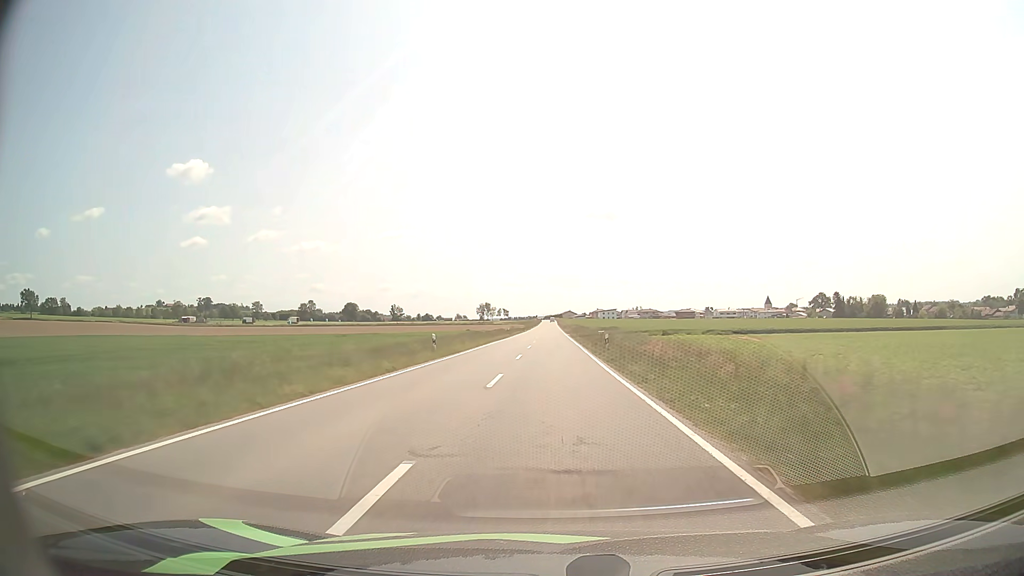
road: tertiary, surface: asphalt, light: Day
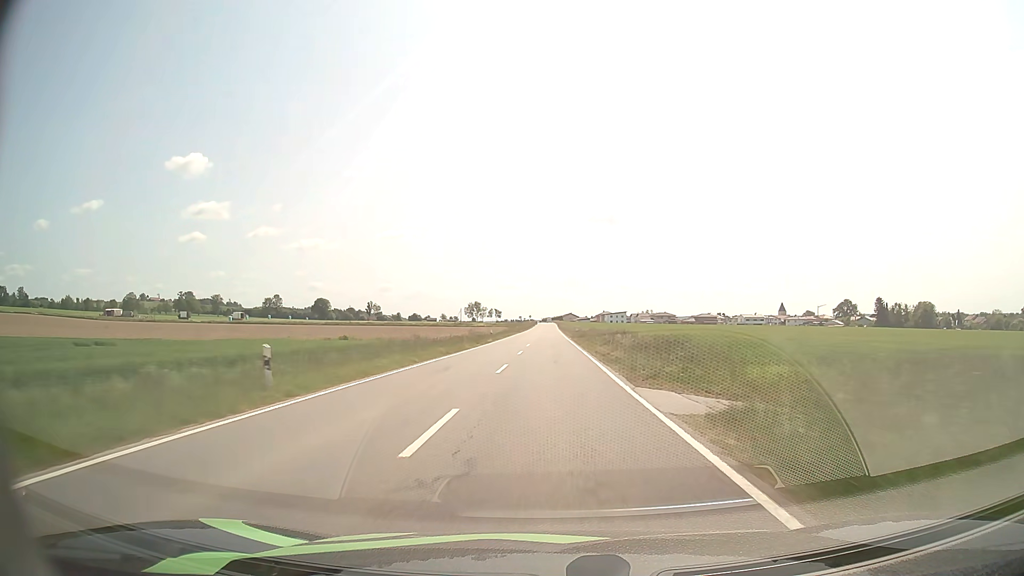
(+0.2, +70.7) m; 0°
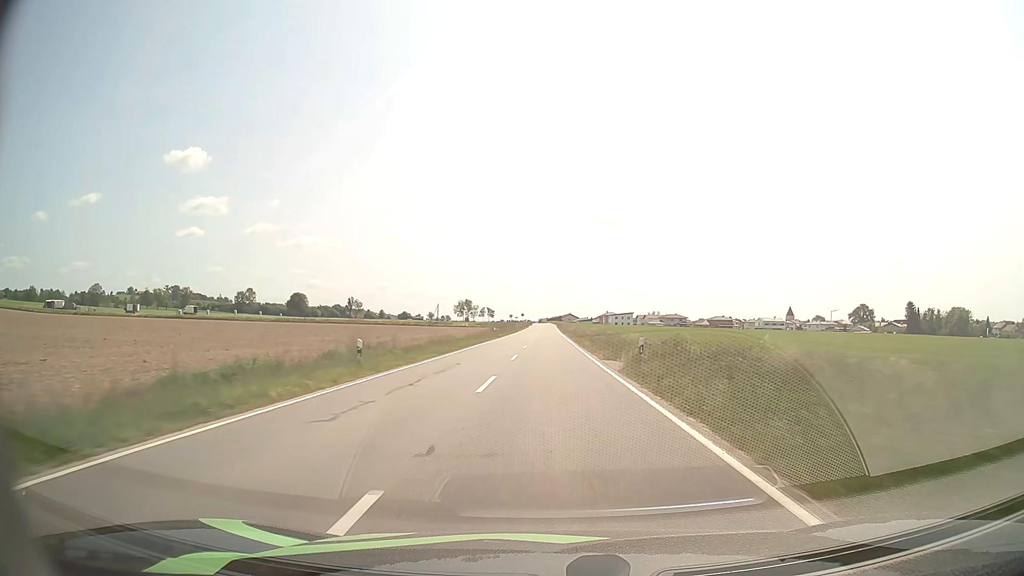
(-0.1, +43.3) m; 0°
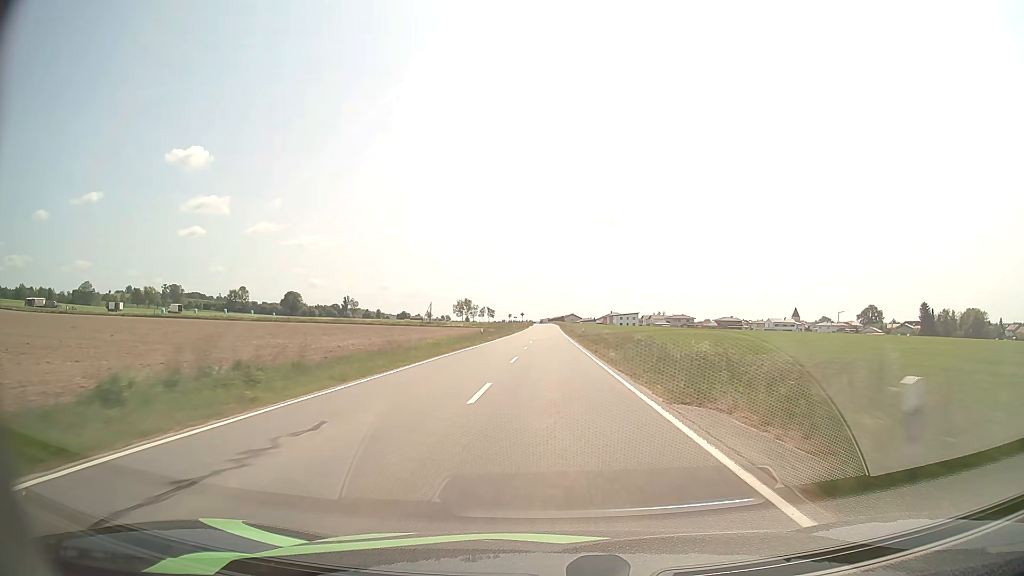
(0.0, +14.3) m; 0°
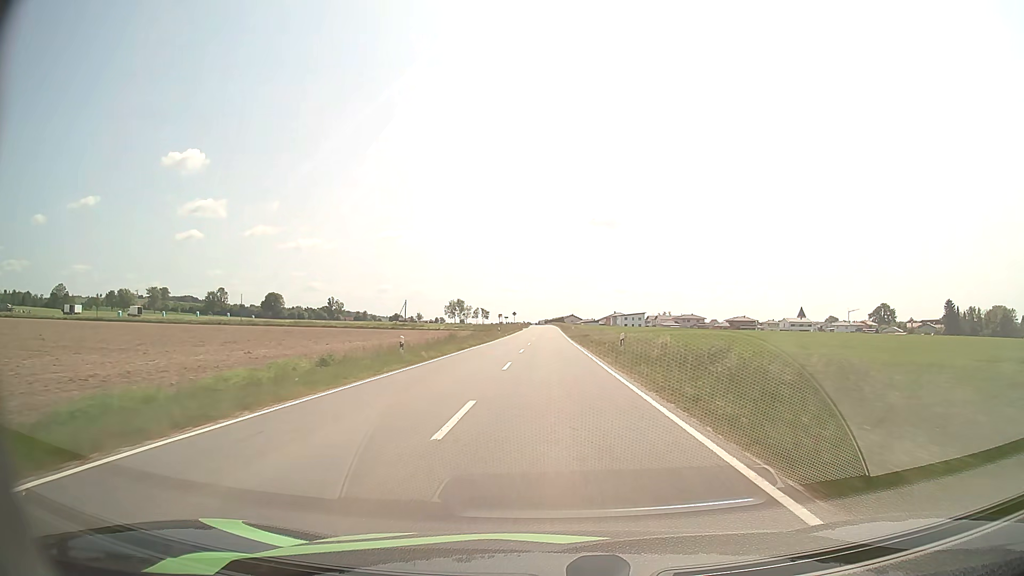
(0.0, +28.3) m; 0°
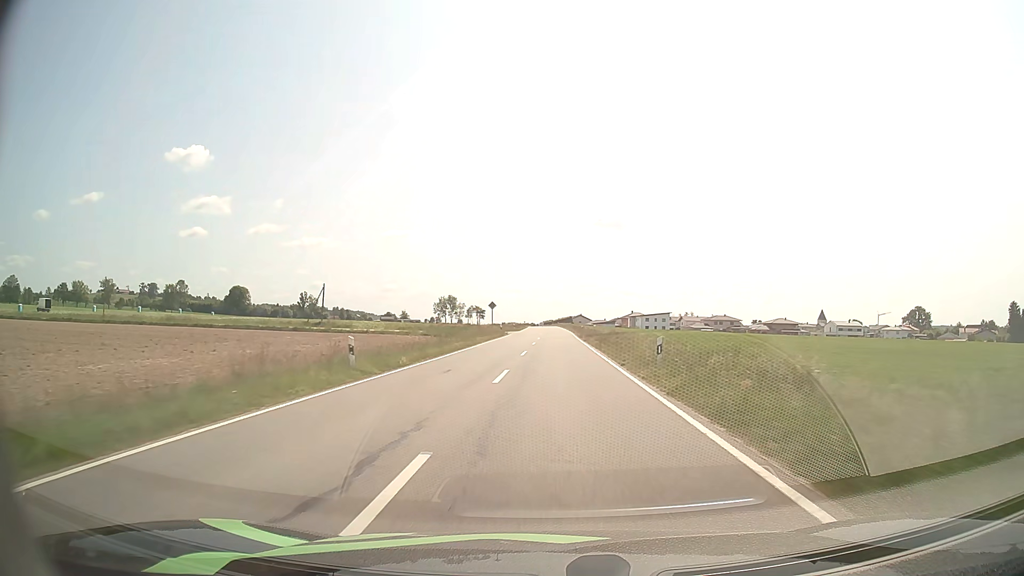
(-0.1, +55.0) m; 0°
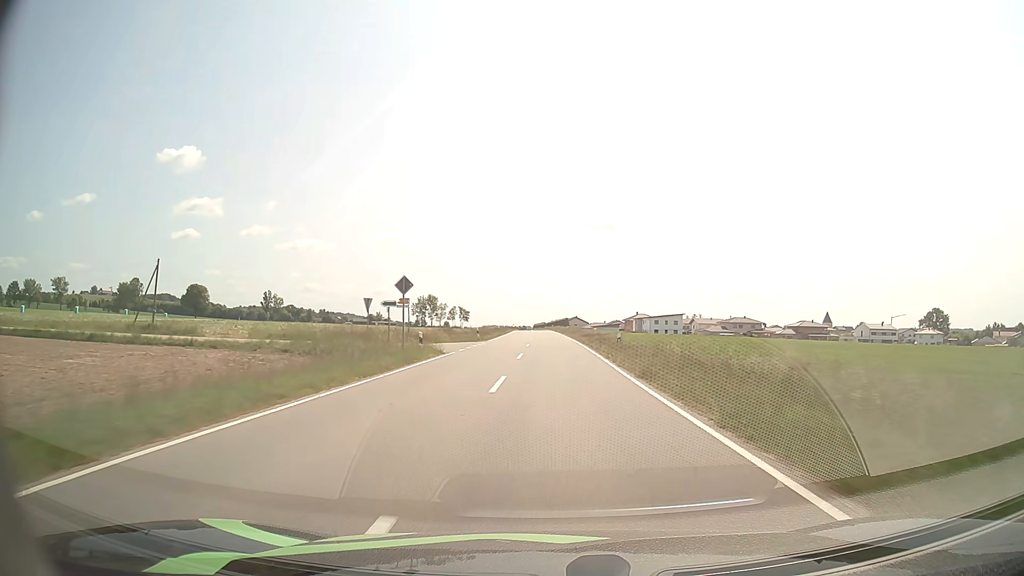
(+0.1, +39.0) m; +1°
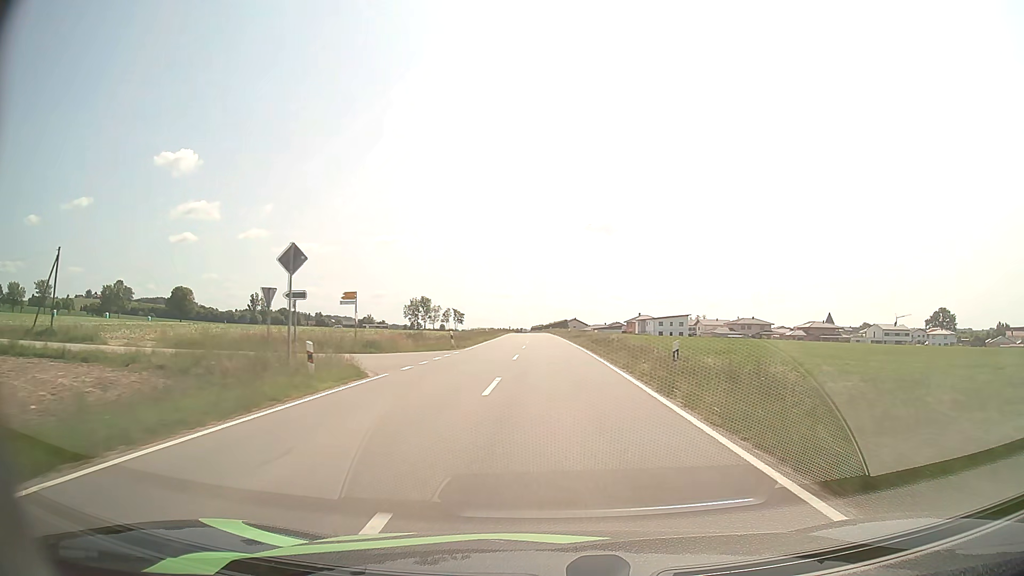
(0.0, +12.6) m; 0°
(0, +10) (0, +20) (0, +30) (0, +40) (0, +50) (0, +60) (0, +70) (-1, +80) (-1, +90) (-1, +100) m
